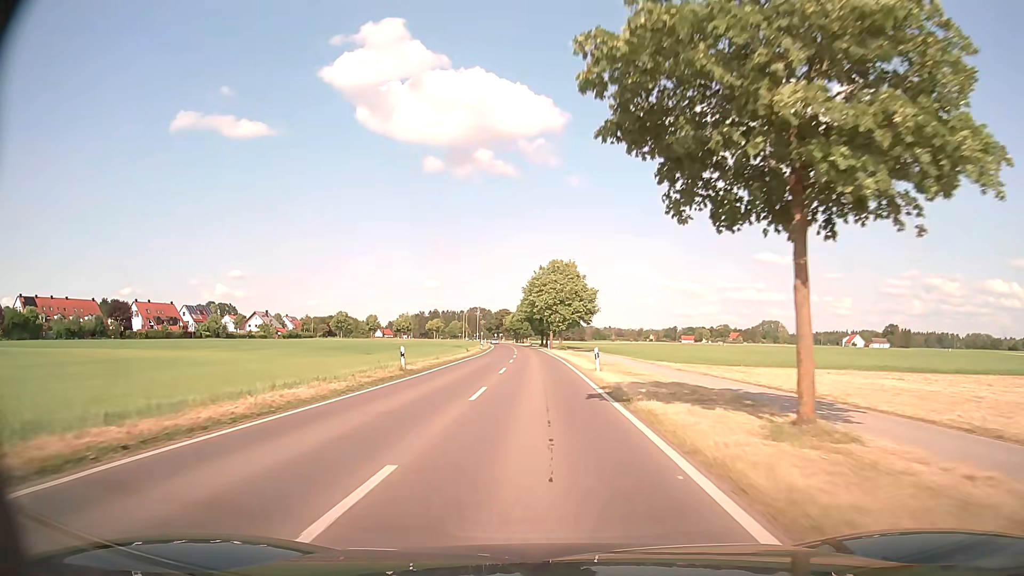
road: primary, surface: asphalt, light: Day
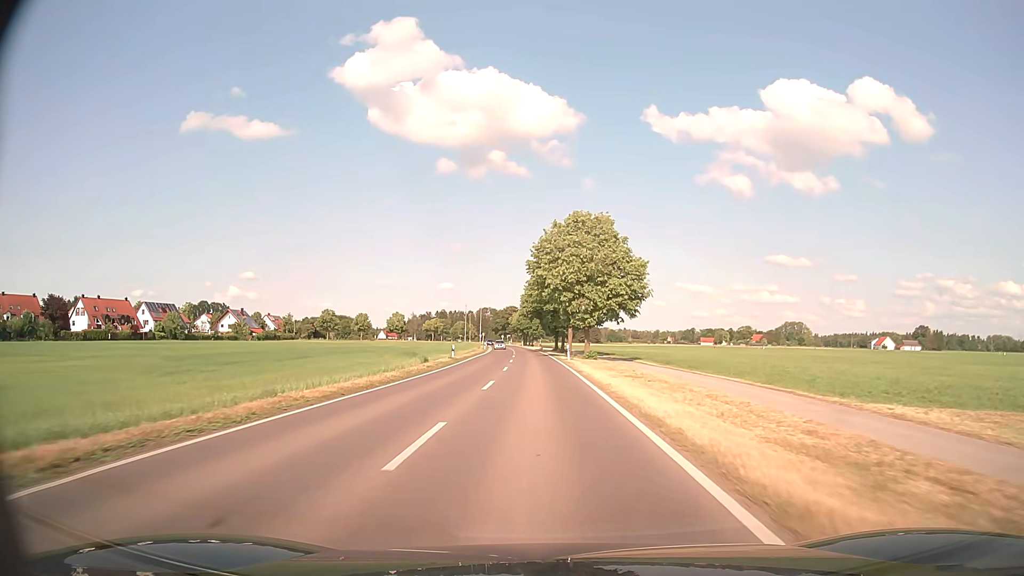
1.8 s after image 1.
(-0.2, +32.3) m; -1°
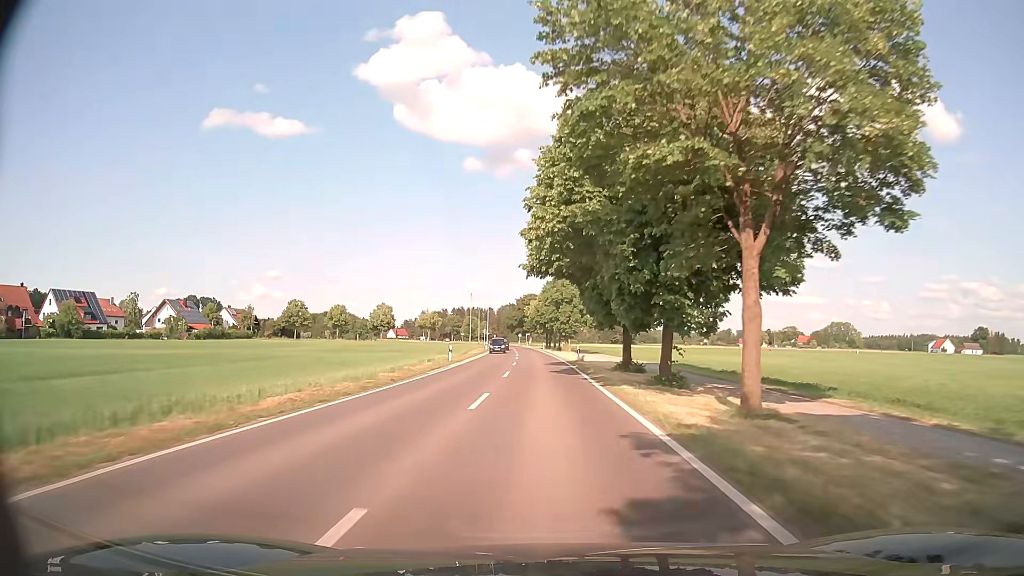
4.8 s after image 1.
(-1.1, +53.6) m; -2°
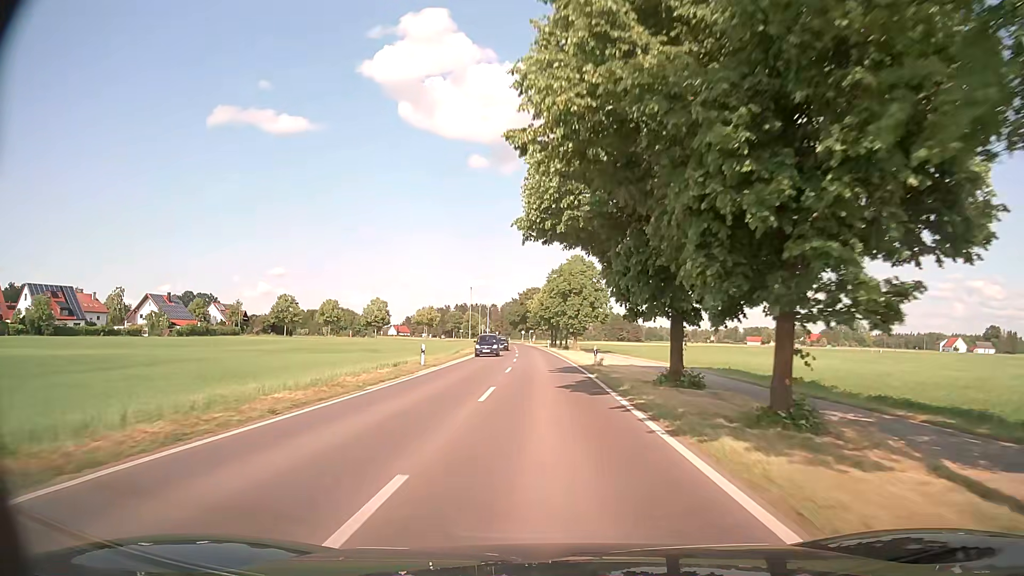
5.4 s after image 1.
(-0.1, +10.6) m; -1°
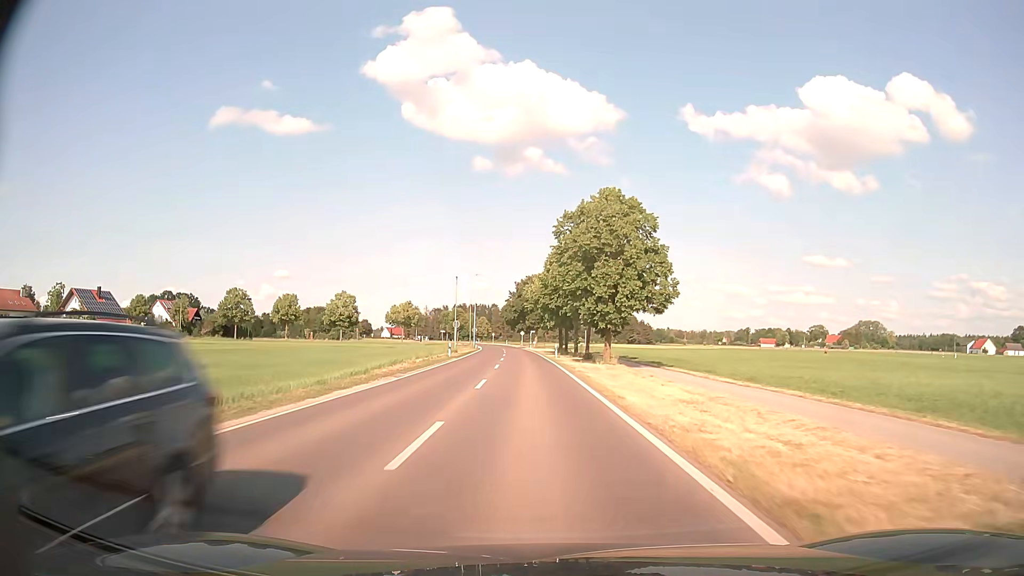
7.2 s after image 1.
(-0.2, +31.7) m; 0°
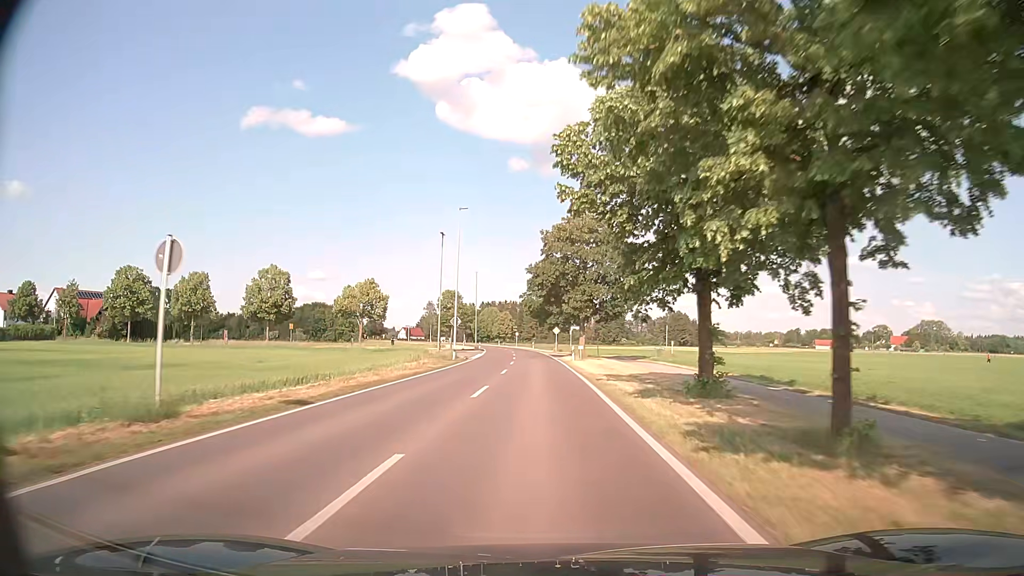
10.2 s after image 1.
(-1.6, +52.0) m; -3°
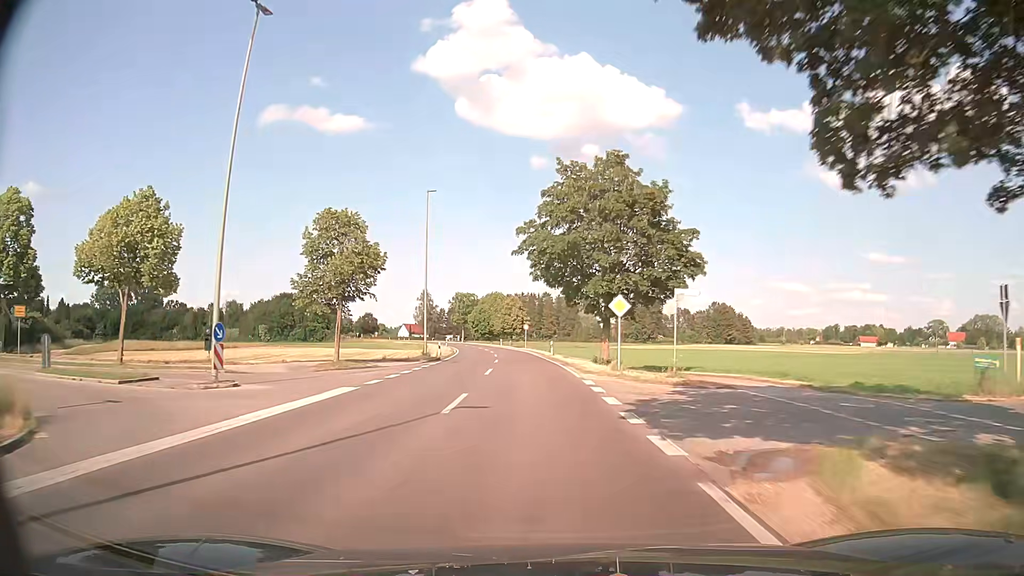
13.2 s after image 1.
(-0.8, +51.7) m; -2°
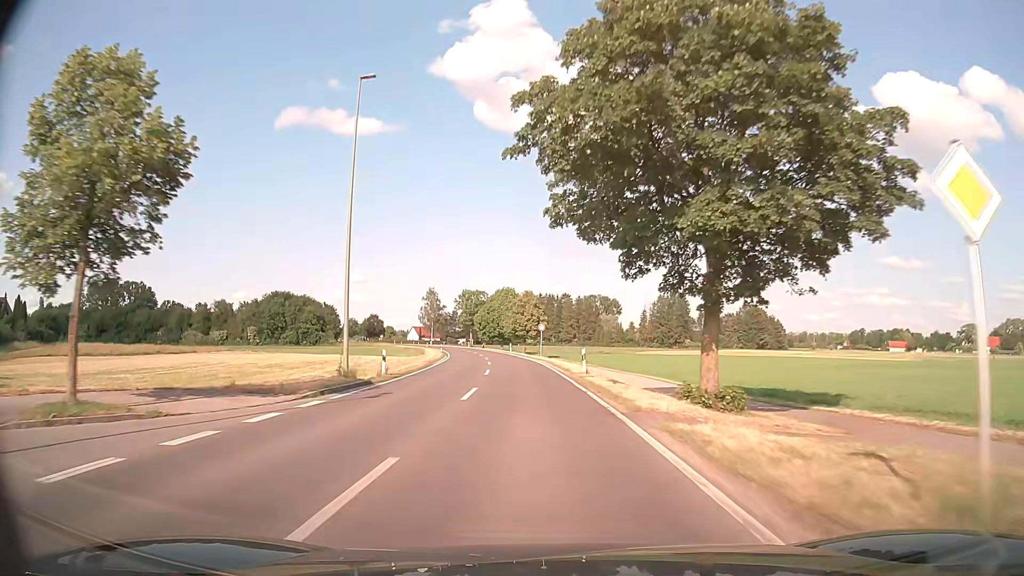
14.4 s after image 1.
(-0.3, +20.7) m; -1°
(0, +10) (0, +20) (-1, +30) (-1, +40) (-2, +50) (-3, +60) (-5, +70) (-6, +80) (-8, +89) (-10, +99) m
